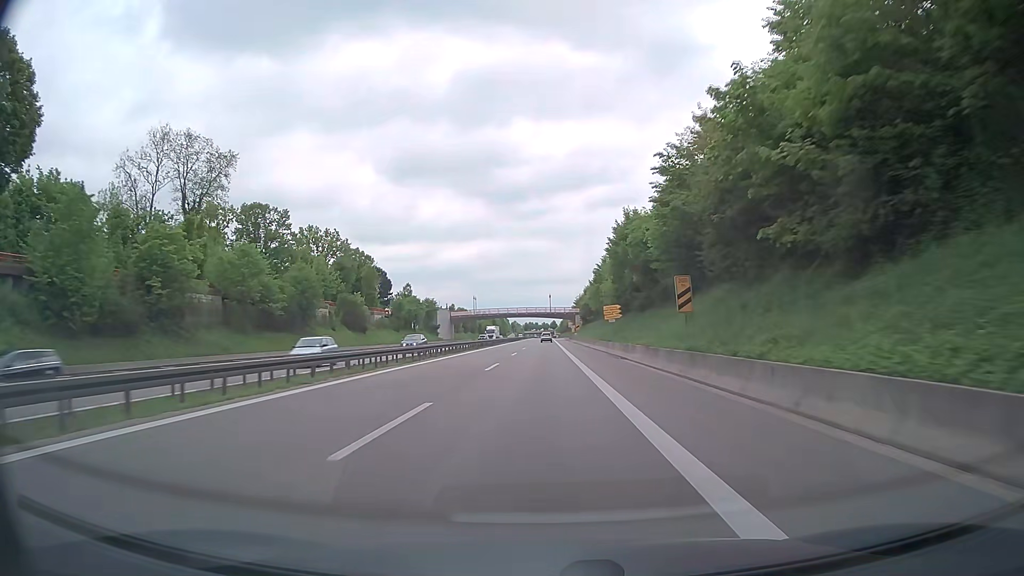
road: trunk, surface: asphalt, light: Day
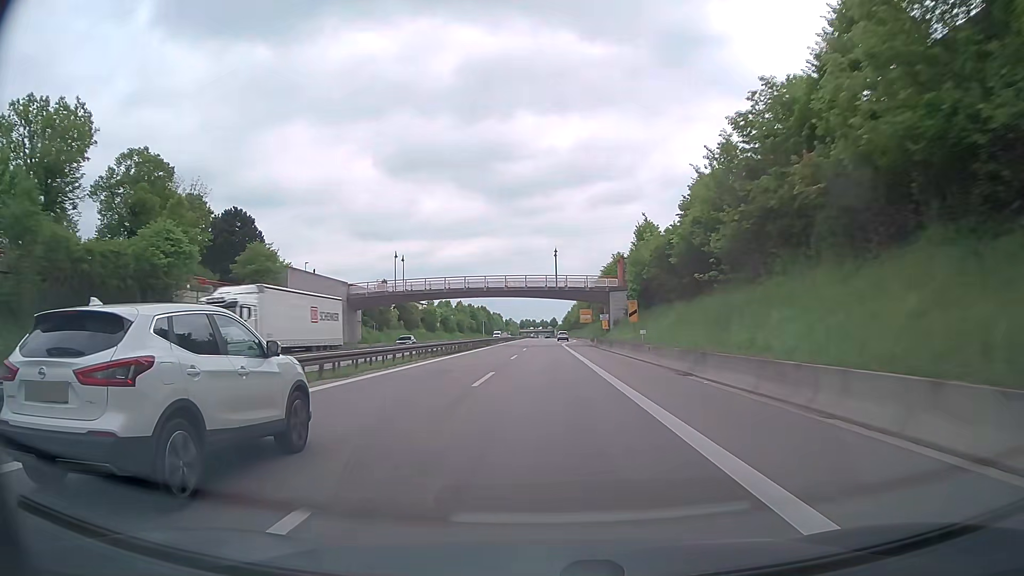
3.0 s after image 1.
(+0.1, +80.4) m; 0°
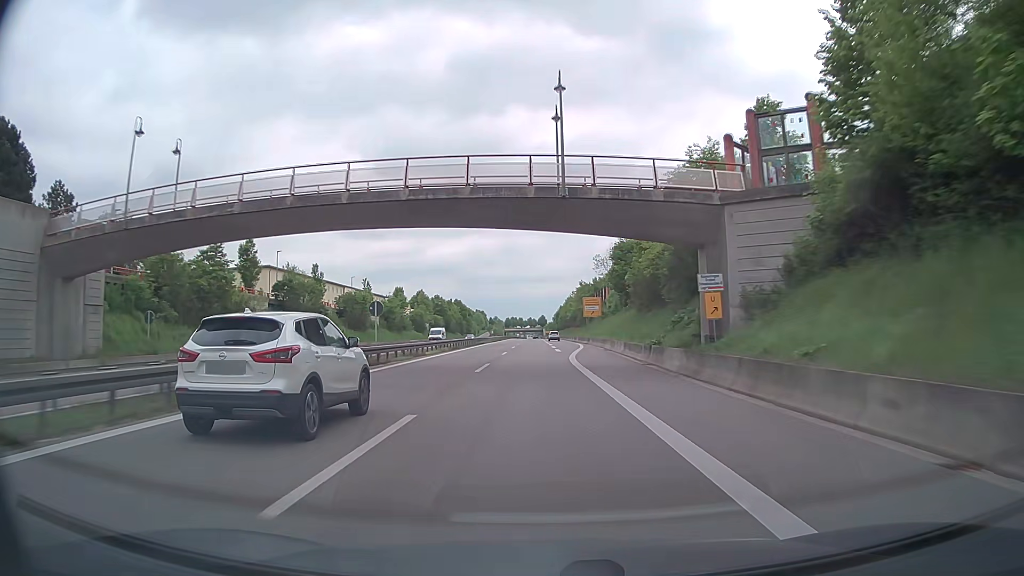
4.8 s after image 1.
(+0.4, +48.3) m; +1°
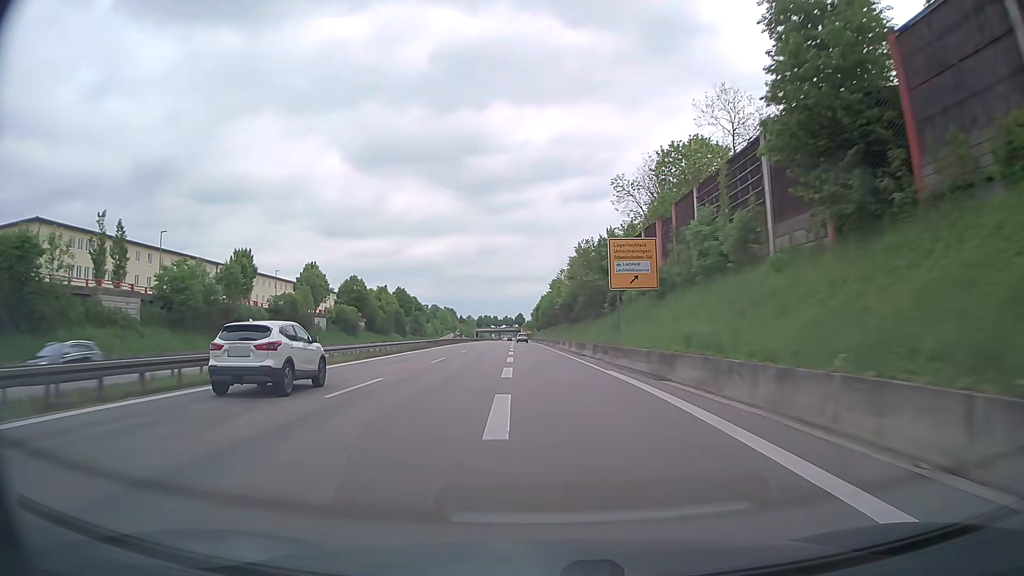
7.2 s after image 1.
(+1.1, +63.2) m; +2°
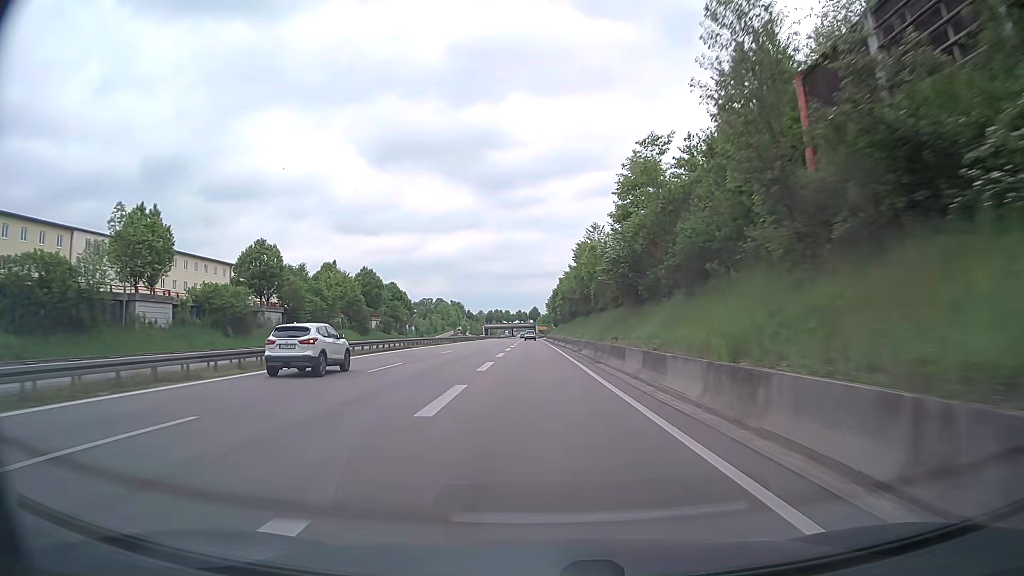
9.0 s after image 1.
(-0.6, +45.9) m; -2°
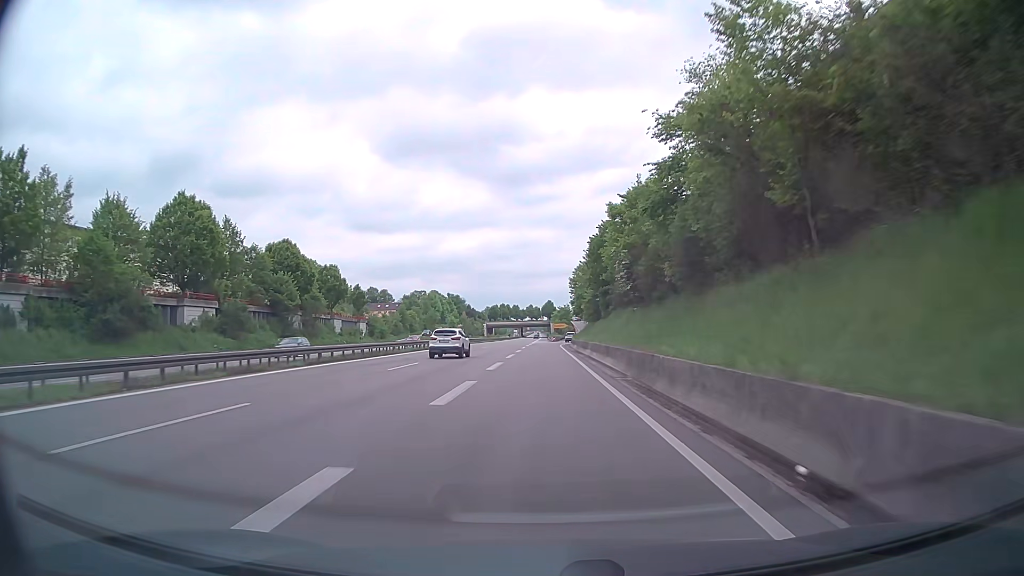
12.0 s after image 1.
(-0.8, +69.6) m; -1°
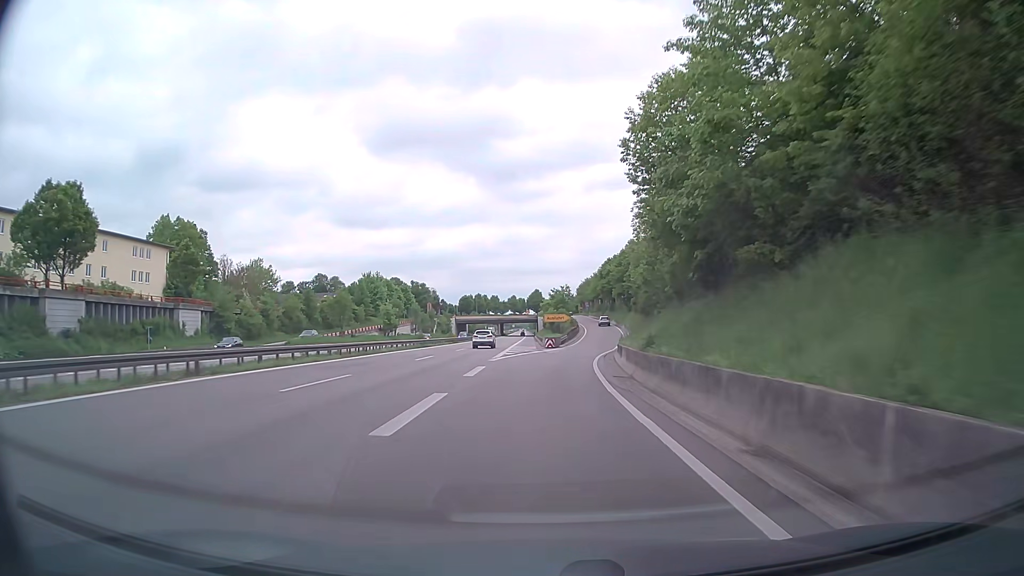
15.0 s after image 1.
(0.0, +63.7) m; +1°
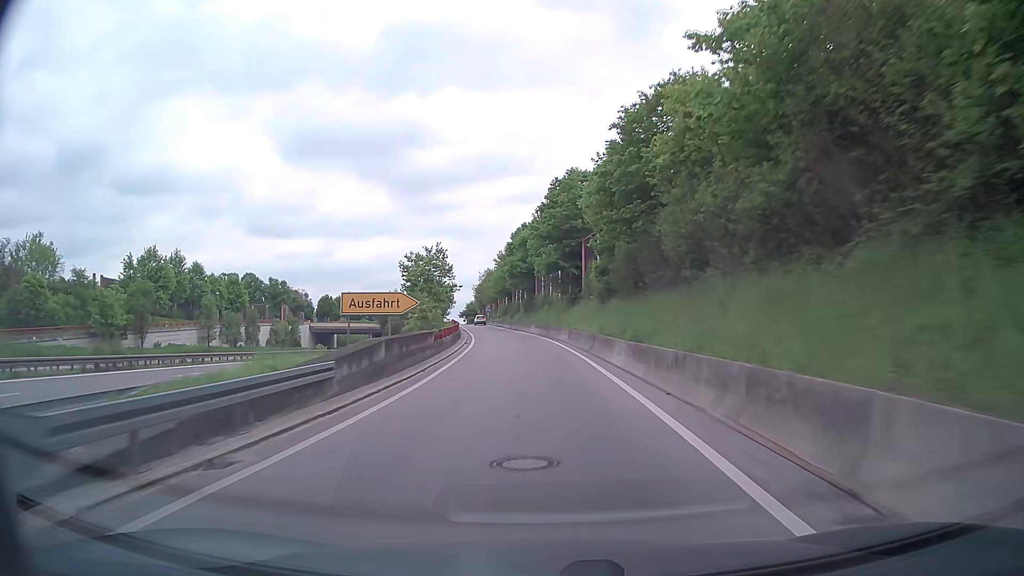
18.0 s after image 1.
(+5.0, +59.7) m; +8°
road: trunk_link
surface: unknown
(0, +10) (0, +20) (-1, +30) (-1, +40) (-2, +50) (-3, +60) (-4, +70) (-6, +80) (-7, +90) (-8, +100) m
